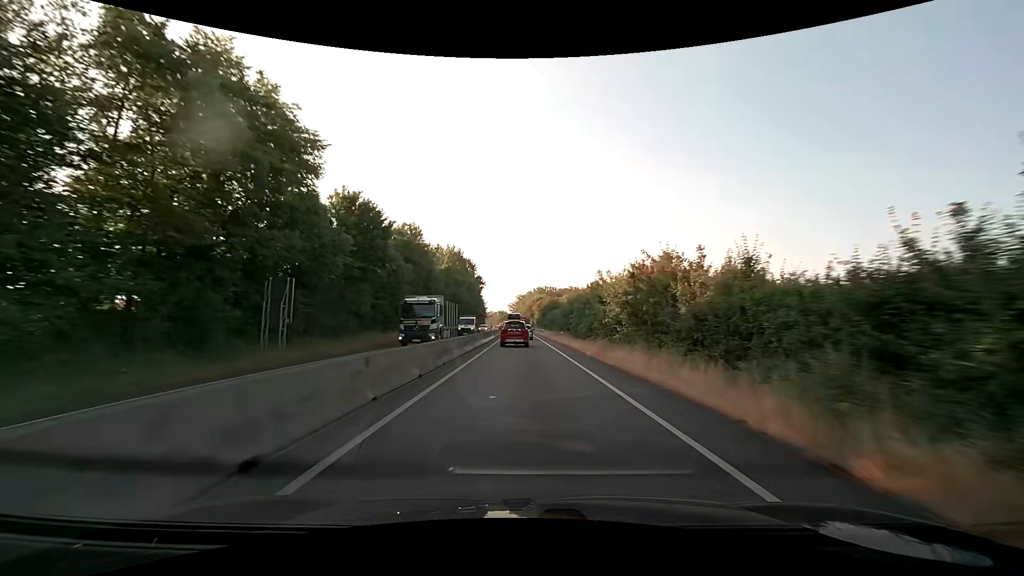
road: trunk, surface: asphalt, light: Day
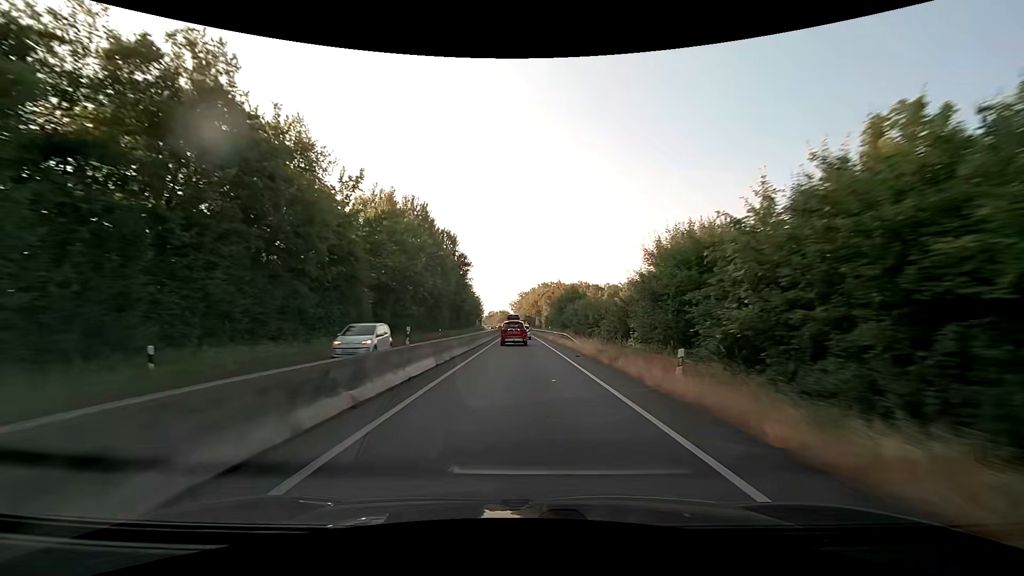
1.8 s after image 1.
(-0.1, +37.2) m; 0°
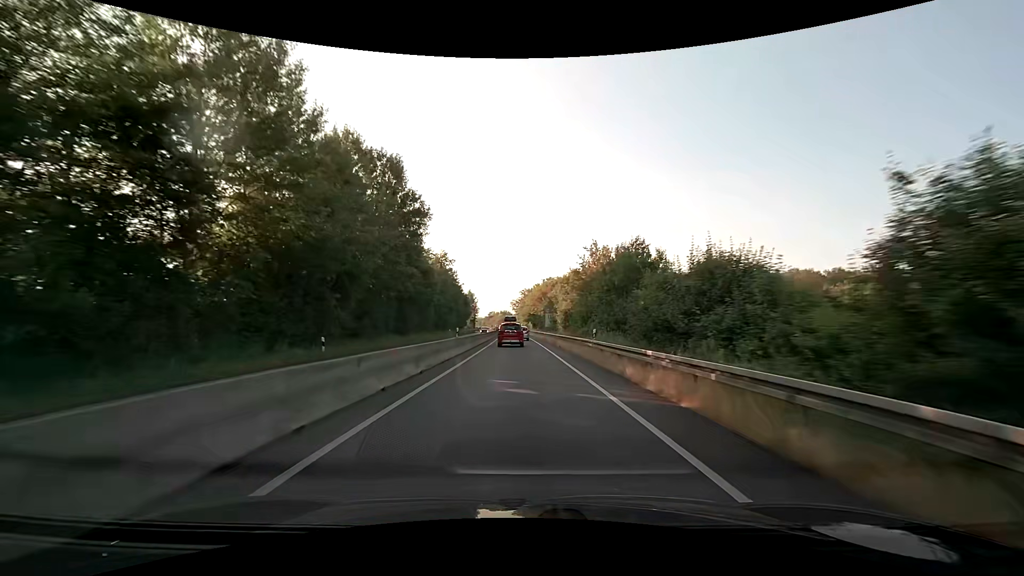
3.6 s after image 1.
(-0.4, +37.9) m; -1°
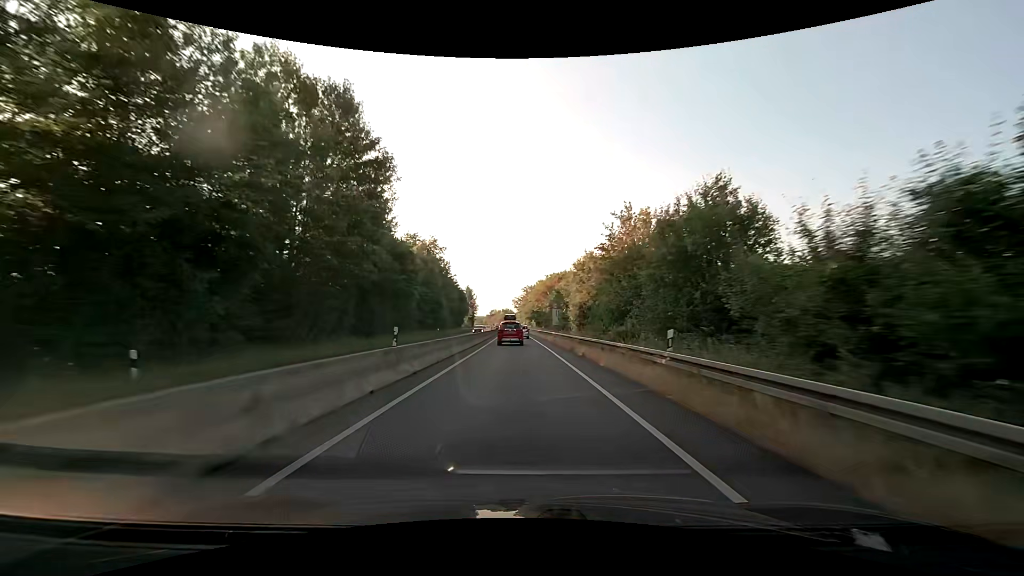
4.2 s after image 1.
(0.0, +12.8) m; 0°
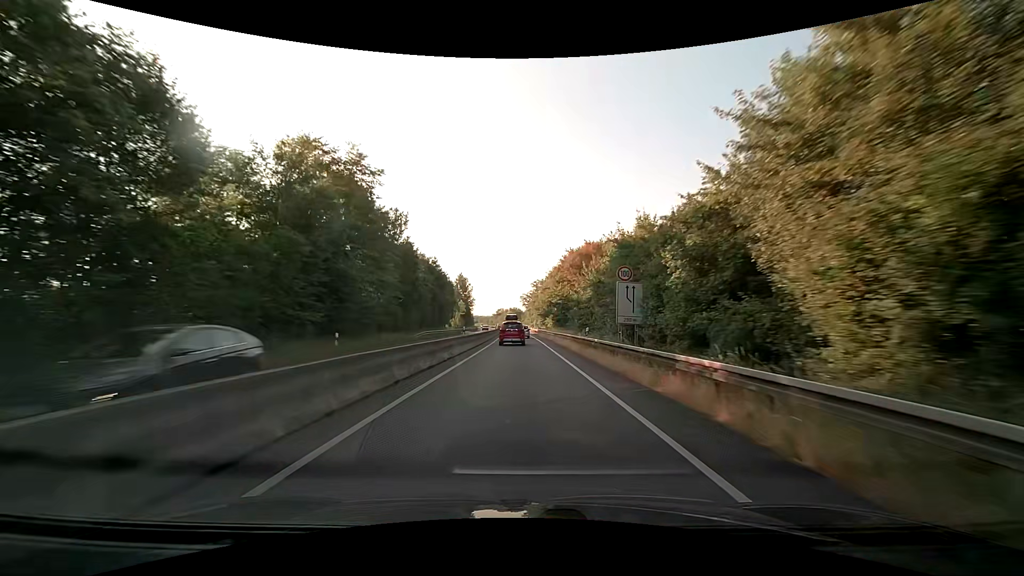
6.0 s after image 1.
(-0.3, +38.7) m; -1°
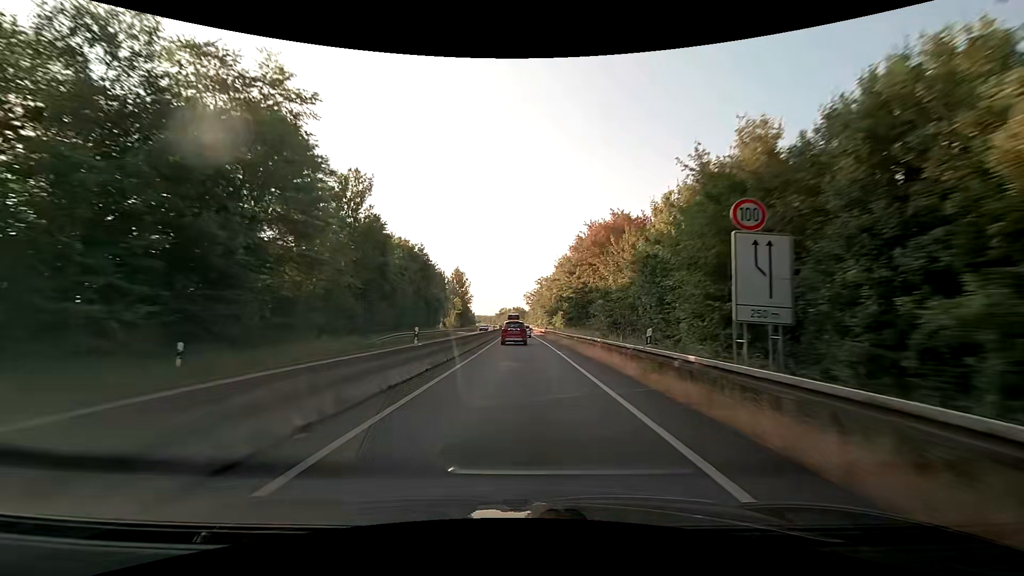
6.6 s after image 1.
(0.0, +13.0) m; 0°
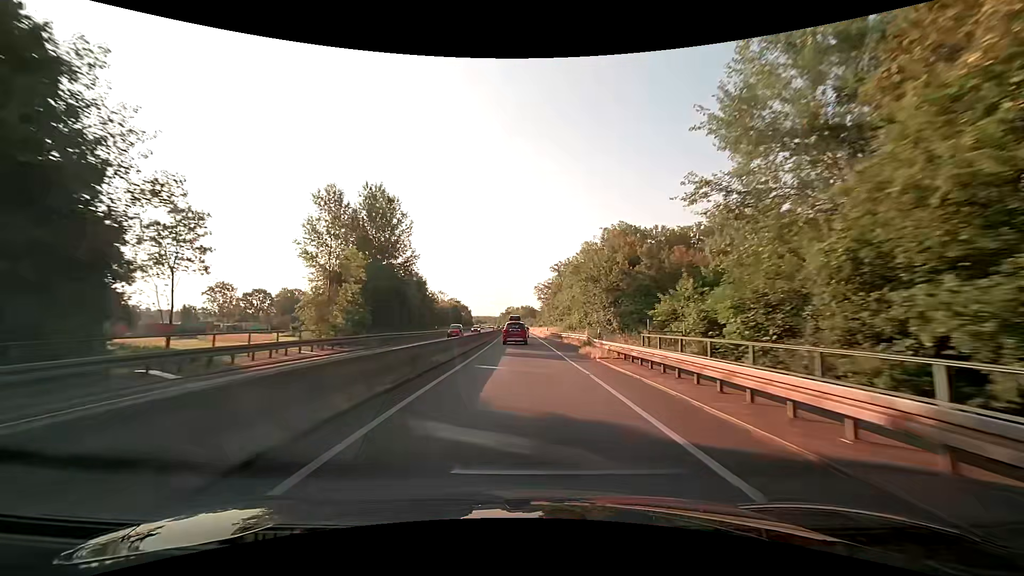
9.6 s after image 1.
(-0.6, +65.9) m; -1°
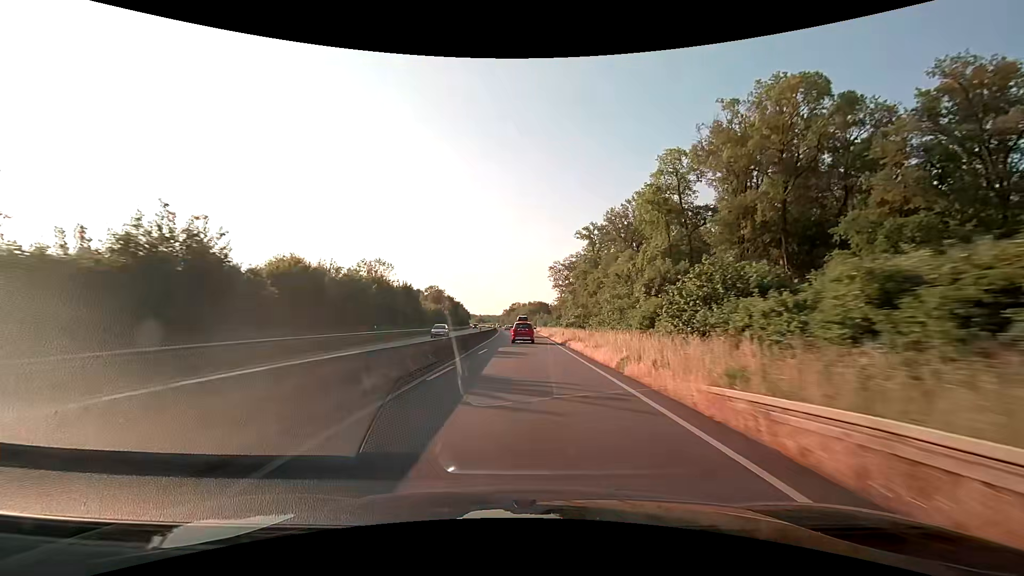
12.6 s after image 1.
(-0.5, +68.3) m; -1°
(0, +10) (0, +20) (0, +30) (0, +40) (0, +50) (0, +60) (0, +70) (0, +80) (0, +90) (0, +100) m
